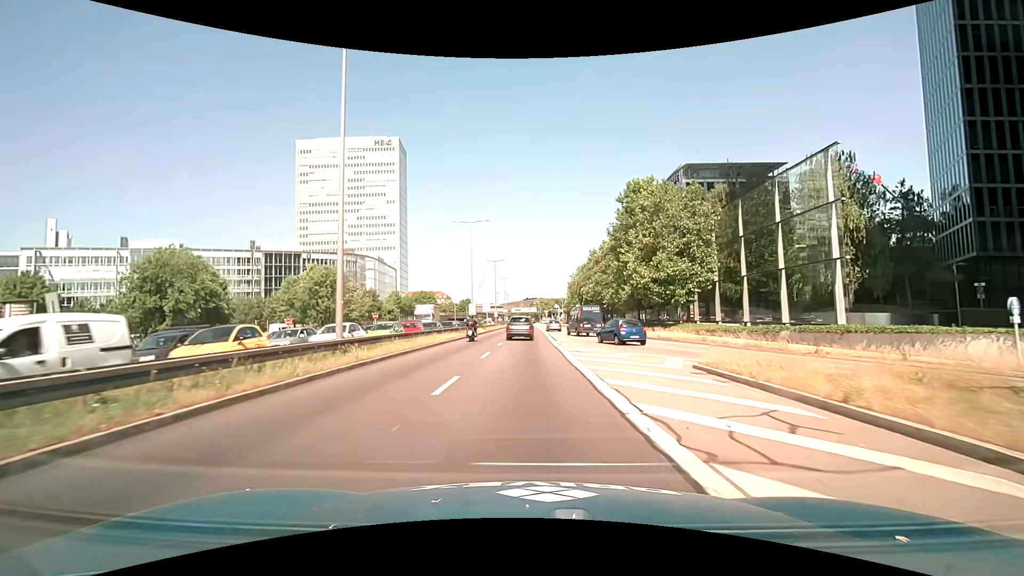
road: trunk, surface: asphalt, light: Day
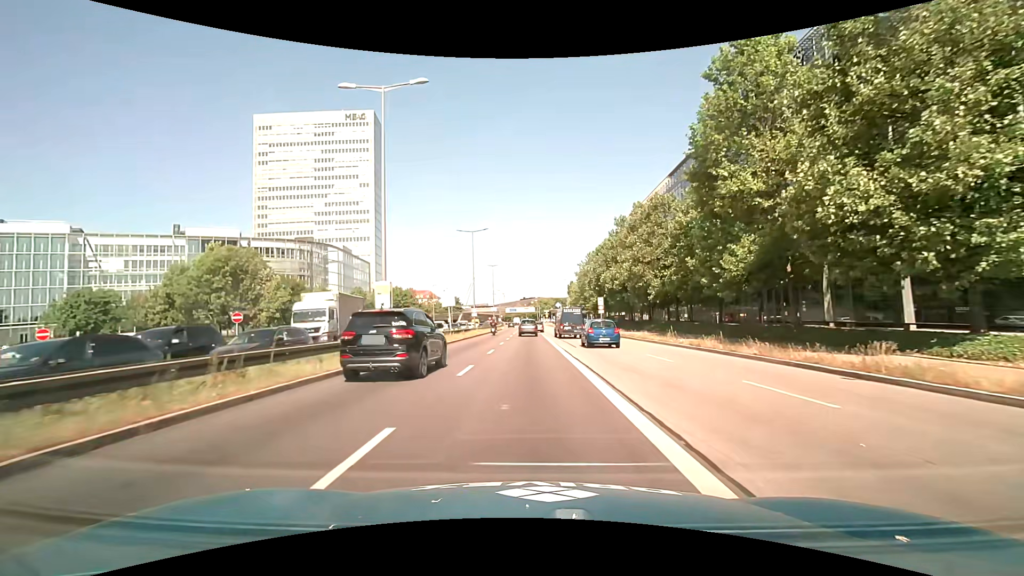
(+0.1, +32.7) m; 0°
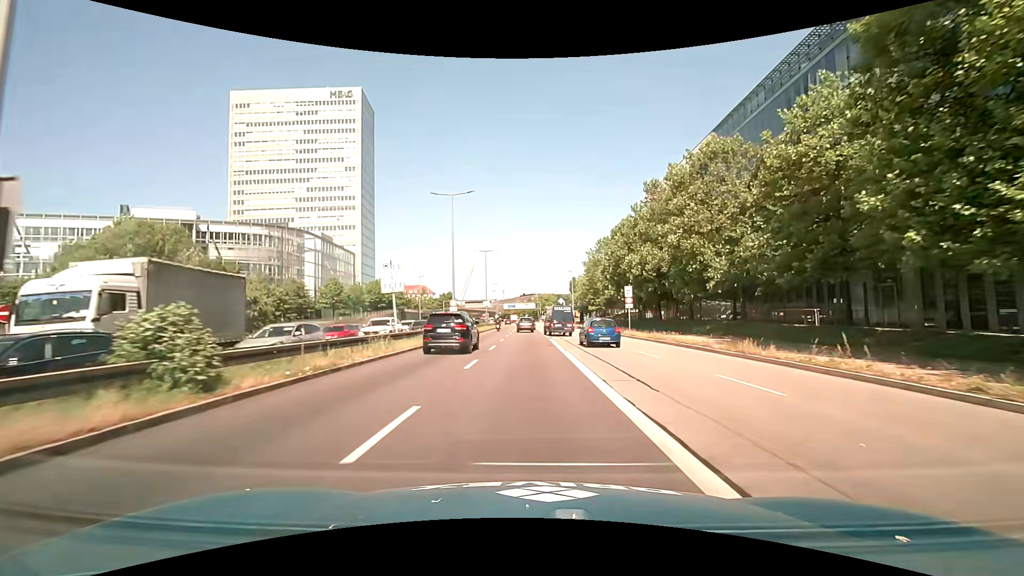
(0.0, +16.6) m; -1°
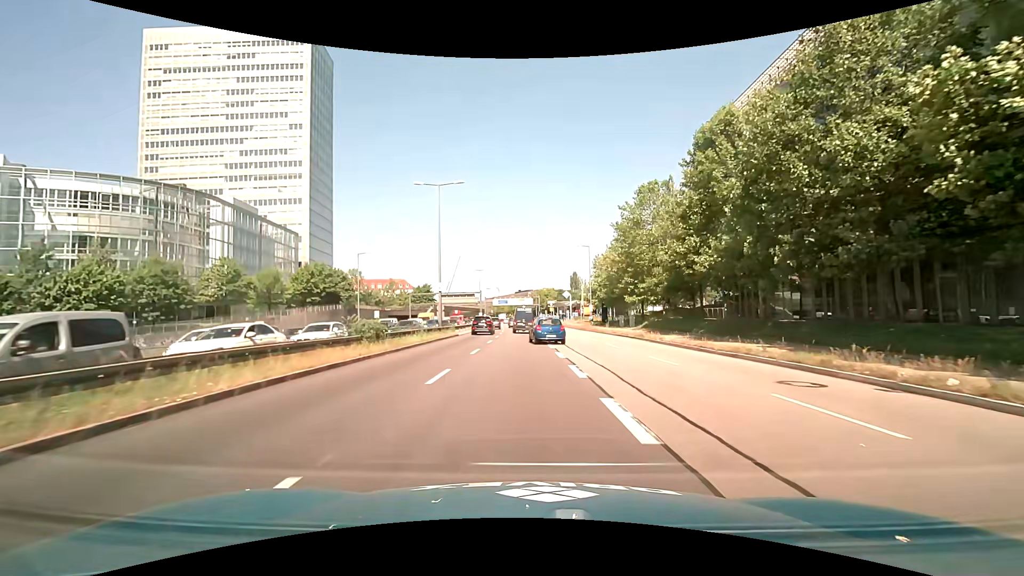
(+0.5, +39.3) m; +1°
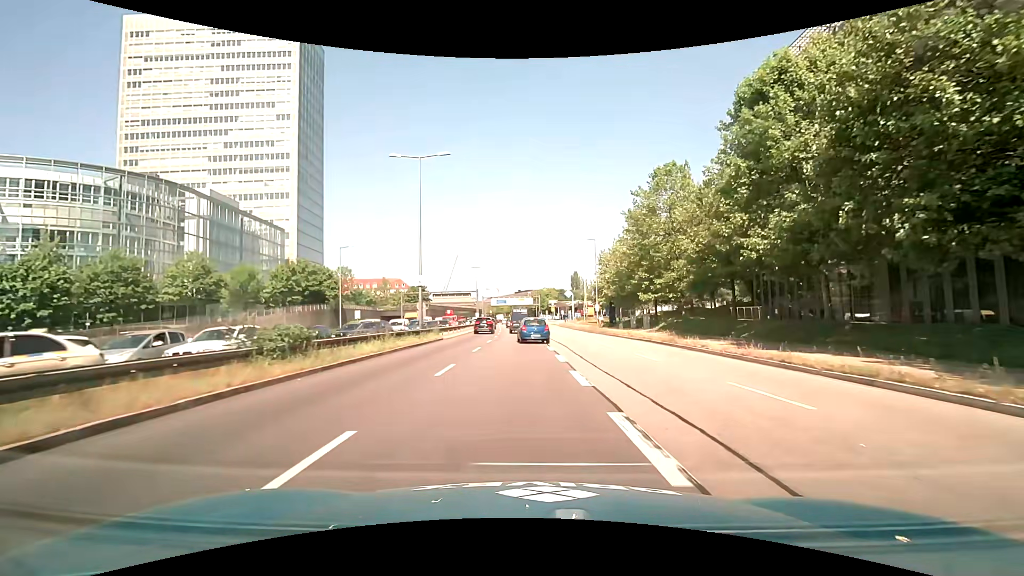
(0.0, +7.3) m; 0°
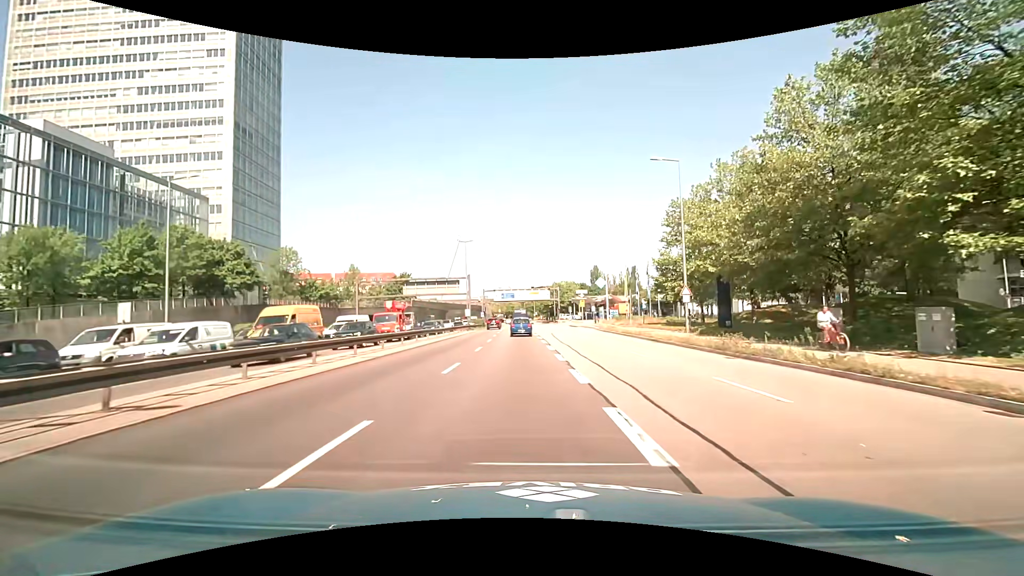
(-0.3, +35.5) m; -1°
